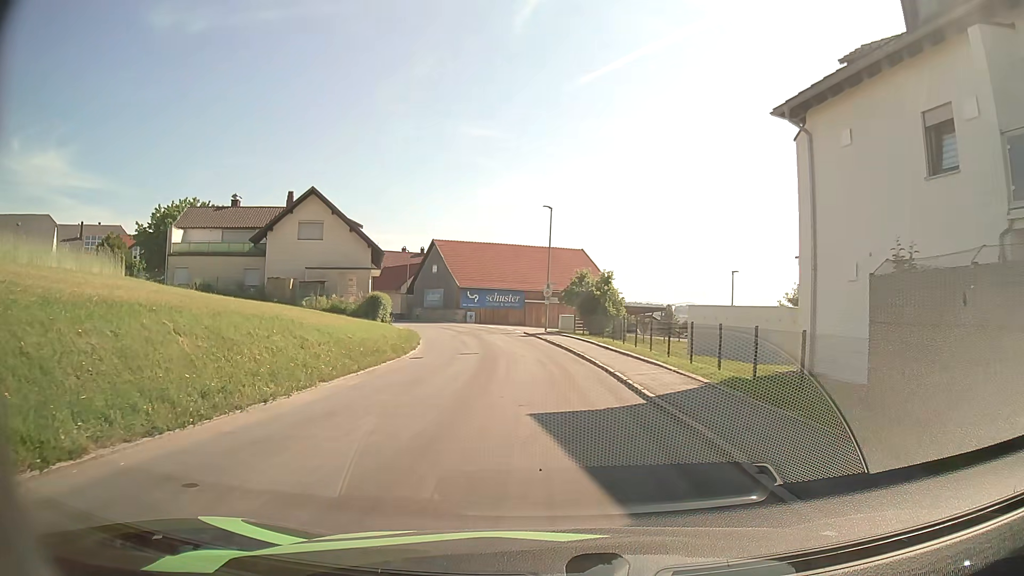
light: Day
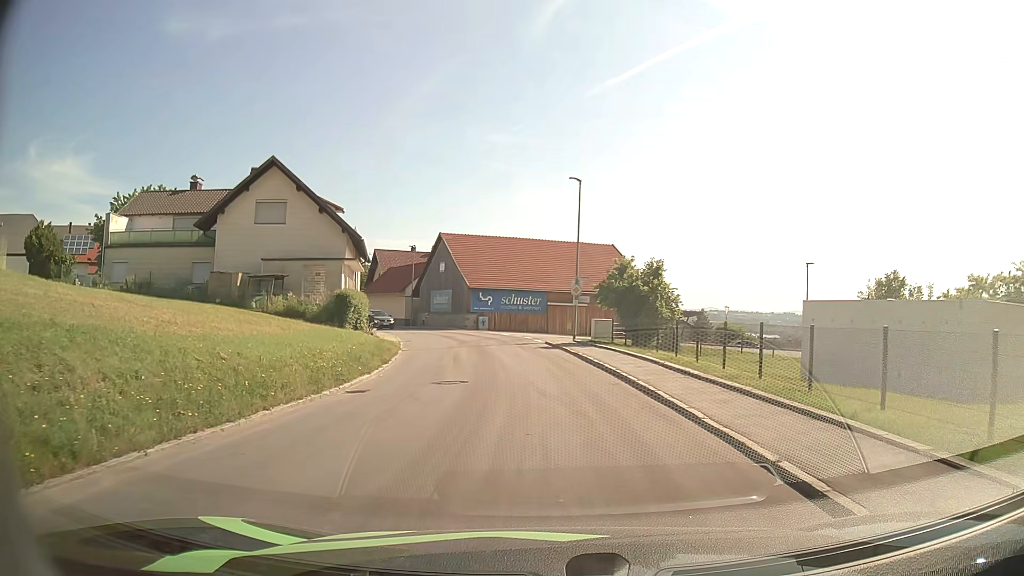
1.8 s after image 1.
(-0.2, +10.1) m; -2°
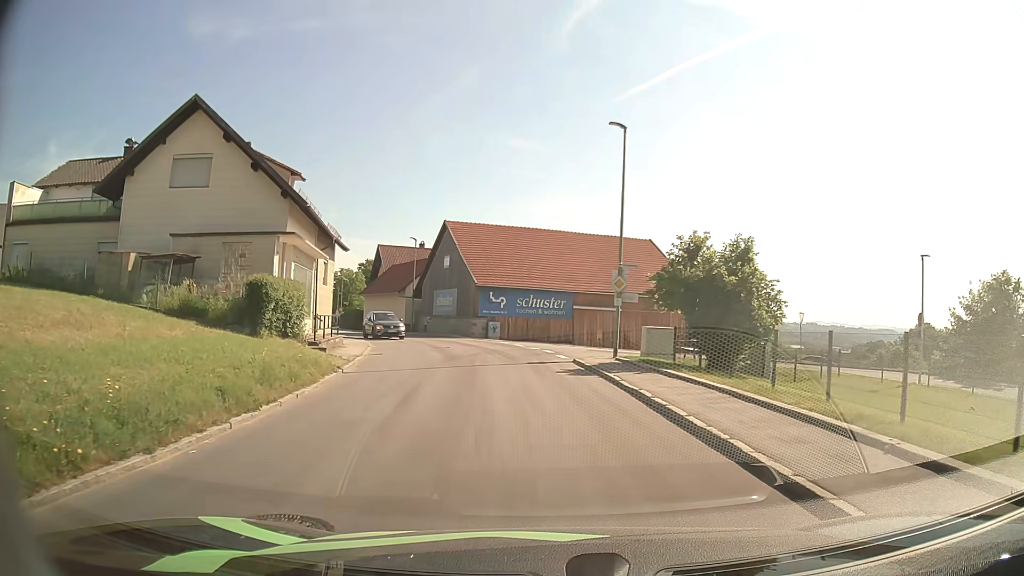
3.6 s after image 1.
(-0.1, +10.5) m; -2°
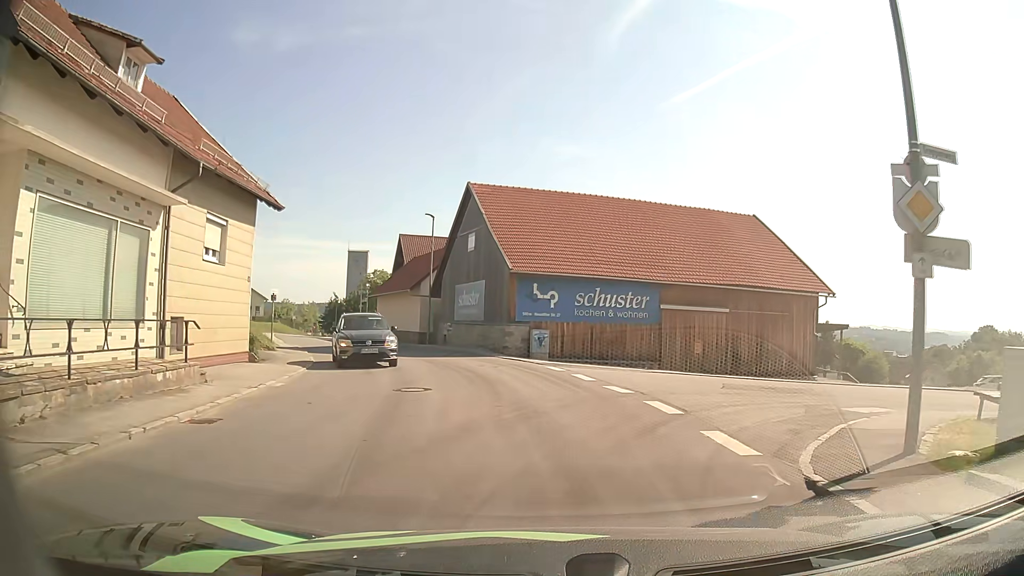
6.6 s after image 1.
(-0.6, +16.2) m; -4°
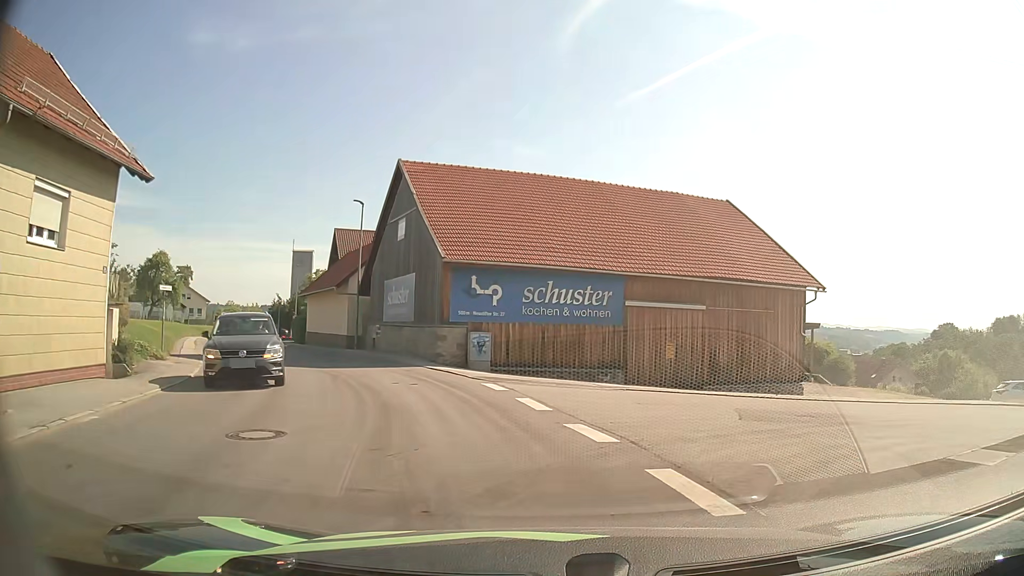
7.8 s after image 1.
(+0.1, +5.2) m; +4°
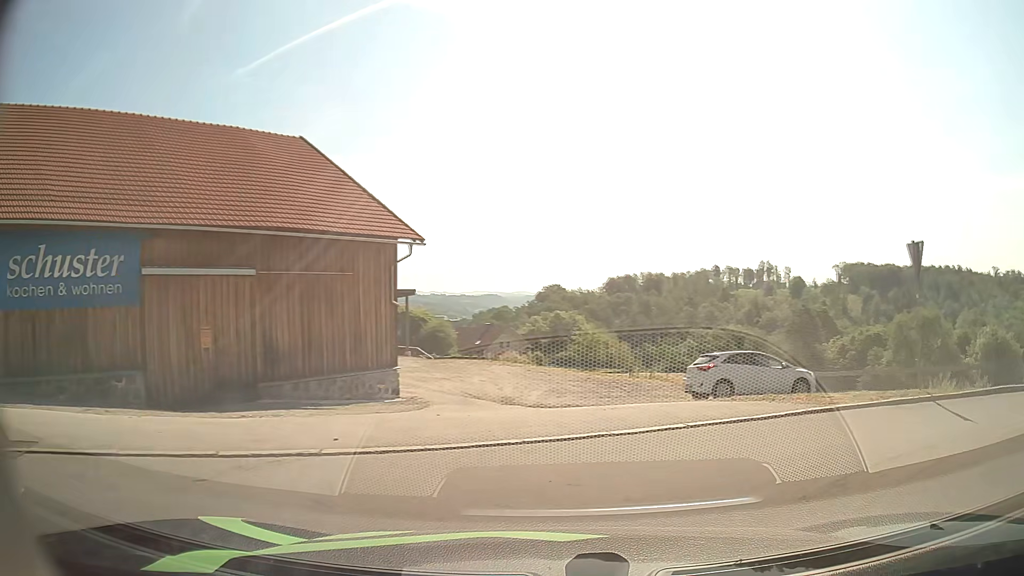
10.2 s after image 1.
(+2.1, +8.2) m; +34°
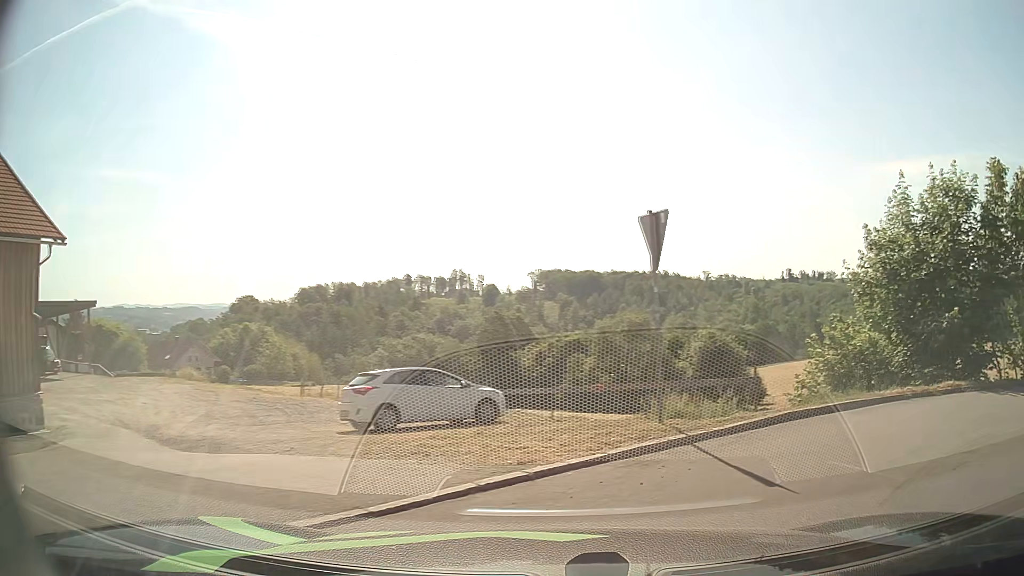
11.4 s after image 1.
(+0.9, +4.0) m; +26°
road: residential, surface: asphalt
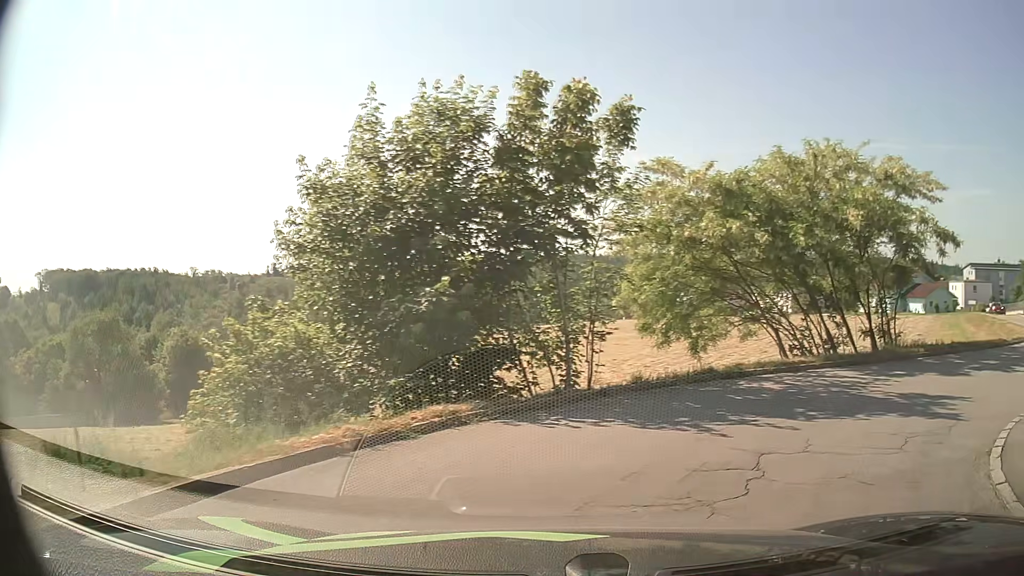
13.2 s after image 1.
(+2.4, +5.8) m; +44°
